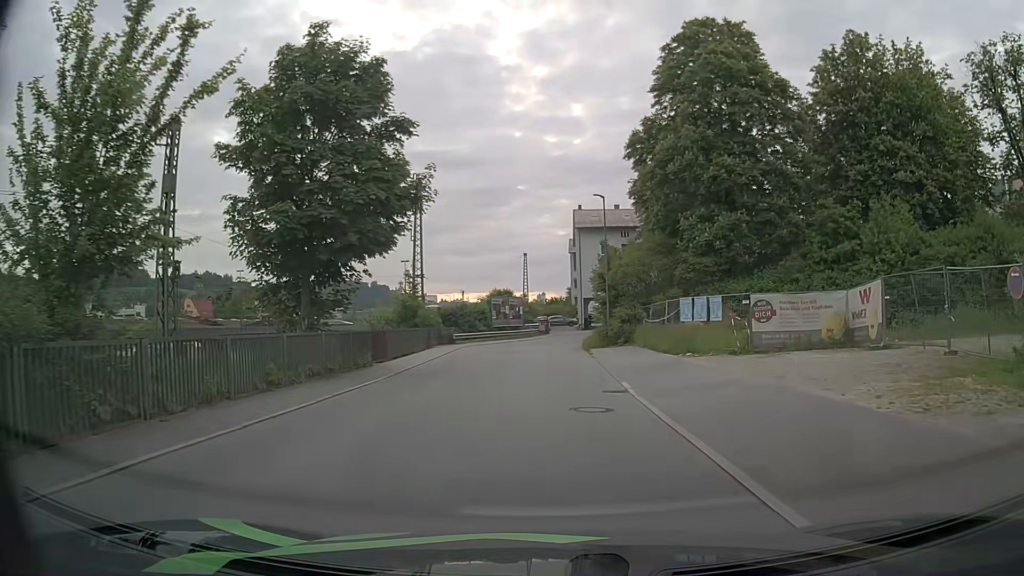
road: residential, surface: asphalt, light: Day
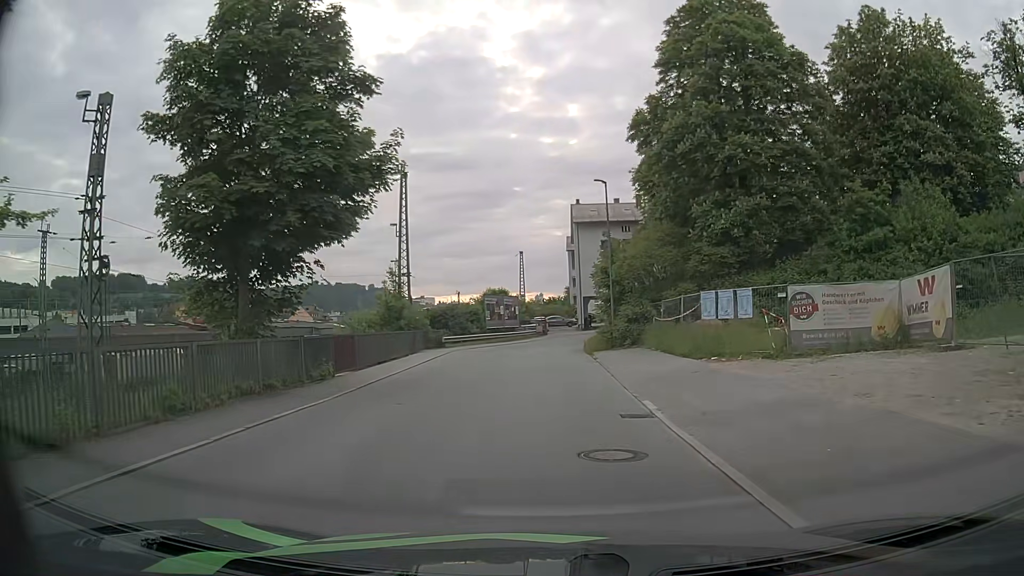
(0.0, +3.9) m; 0°
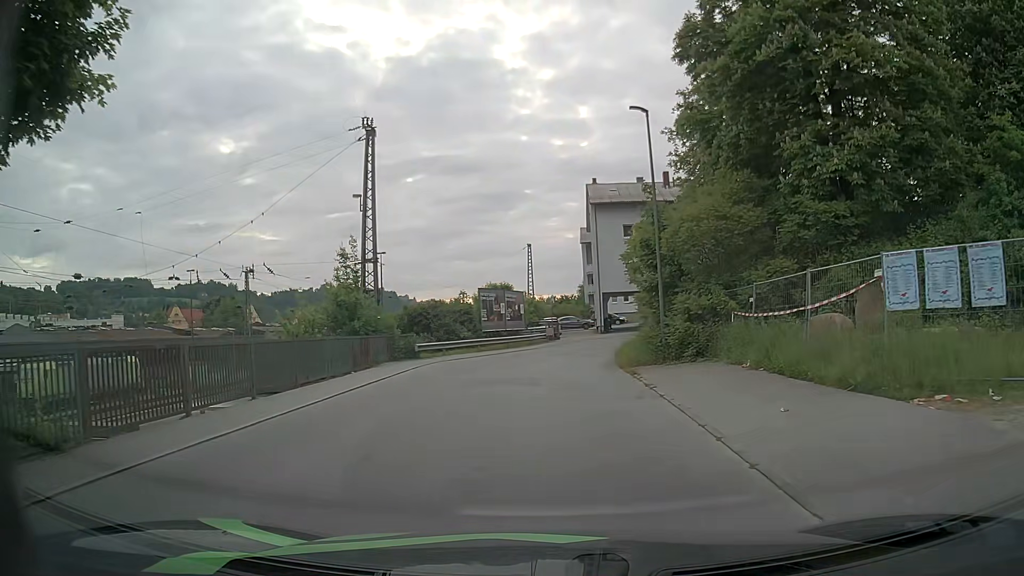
(-0.1, +11.4) m; -2°
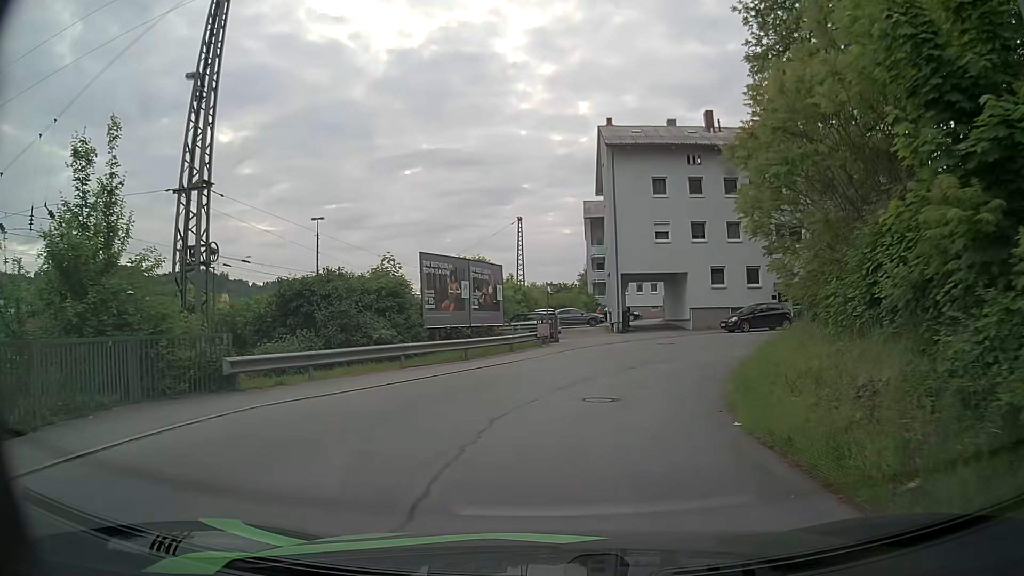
(+0.2, +17.6) m; +1°
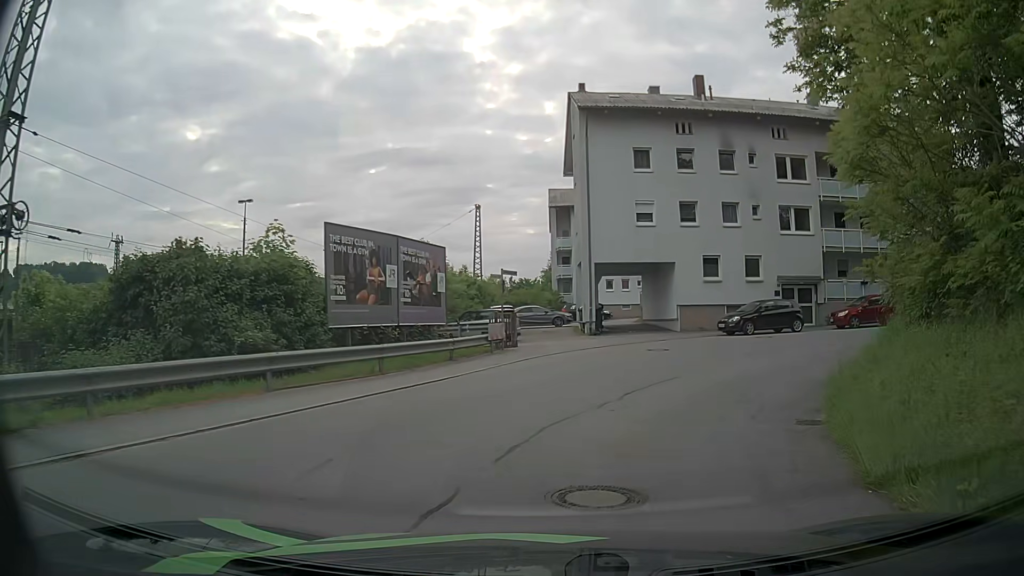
(+0.1, +6.8) m; +1°
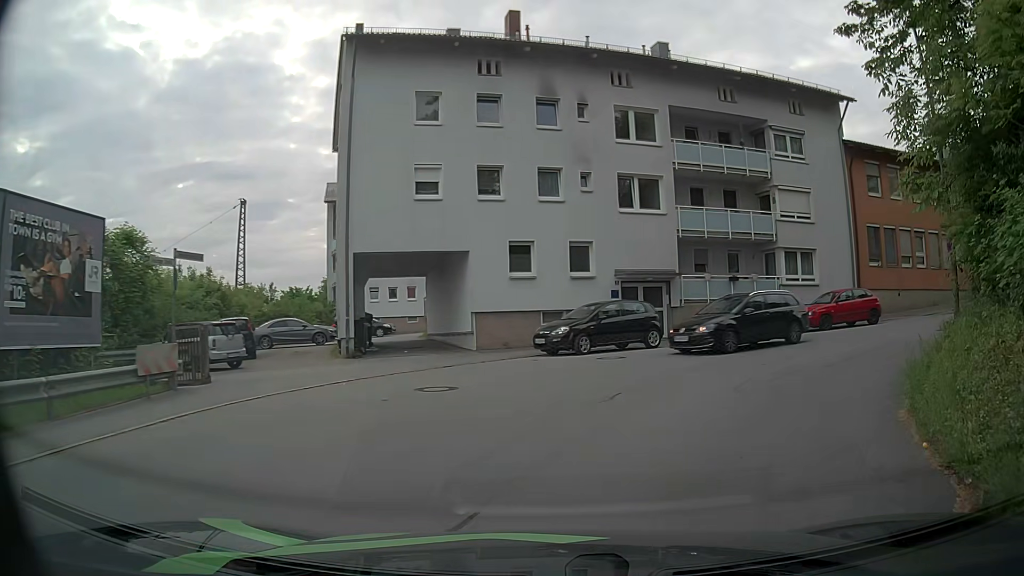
(+1.5, +9.7) m; +18°
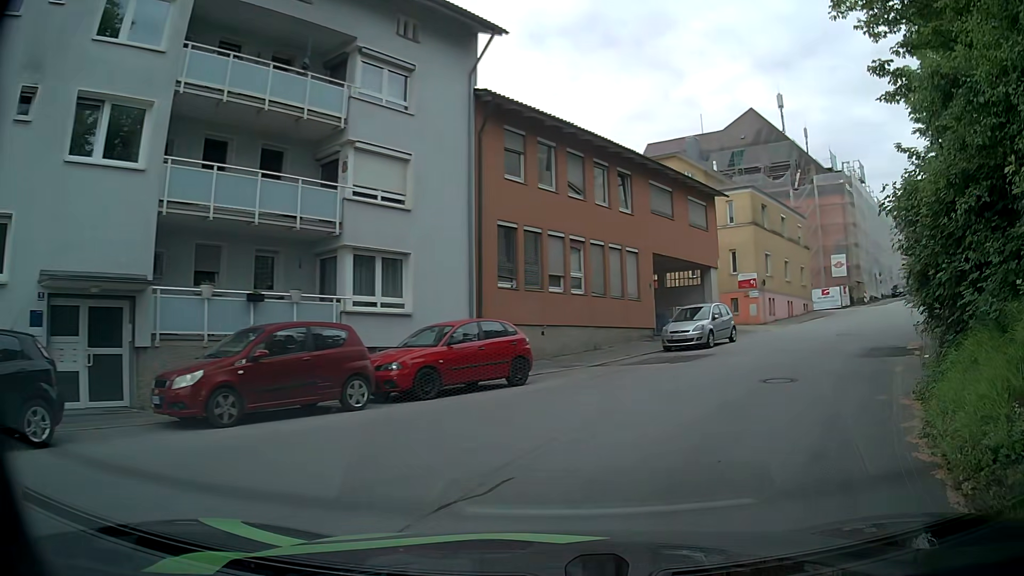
(+3.4, +11.8) m; +35°
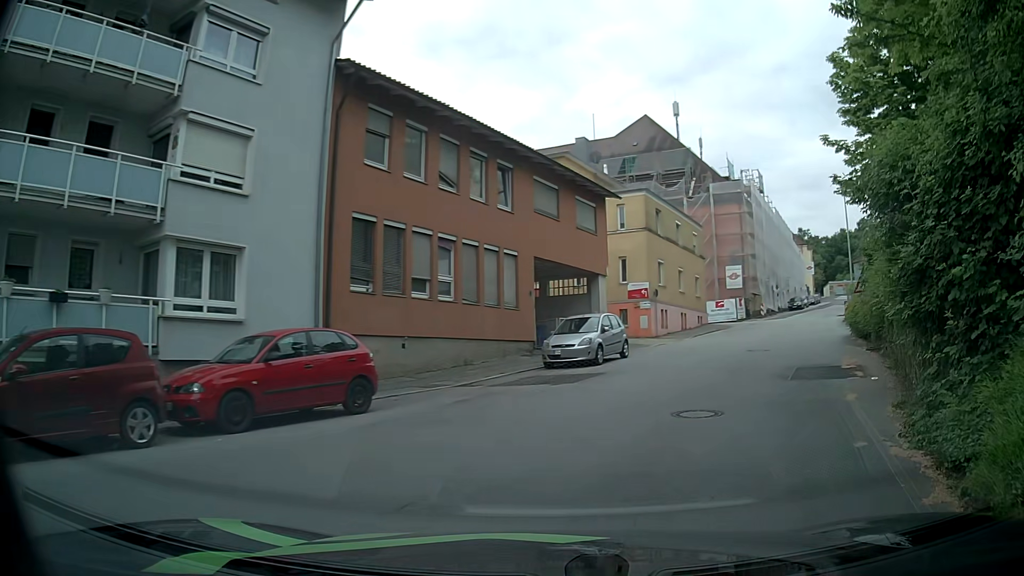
(+0.2, +3.1) m; +8°
